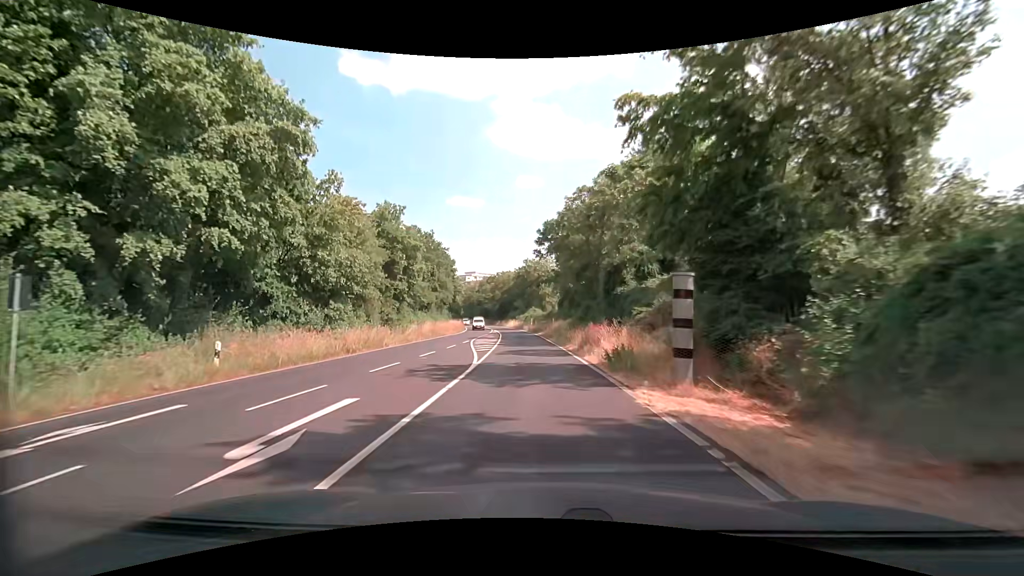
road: primary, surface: asphalt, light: Day
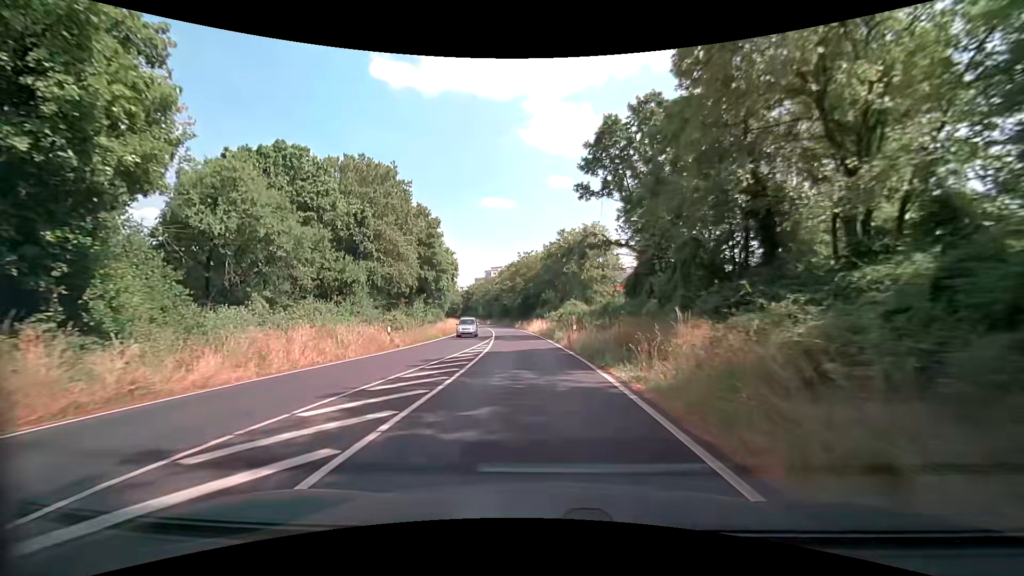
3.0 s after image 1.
(-1.3, +39.0) m; -5°
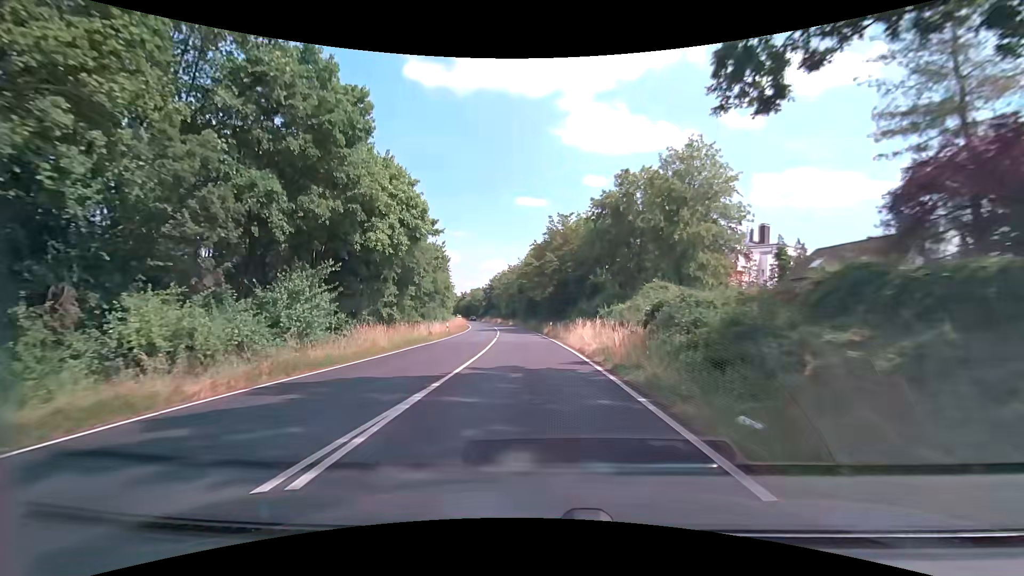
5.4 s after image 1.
(-0.6, +31.5) m; -3°
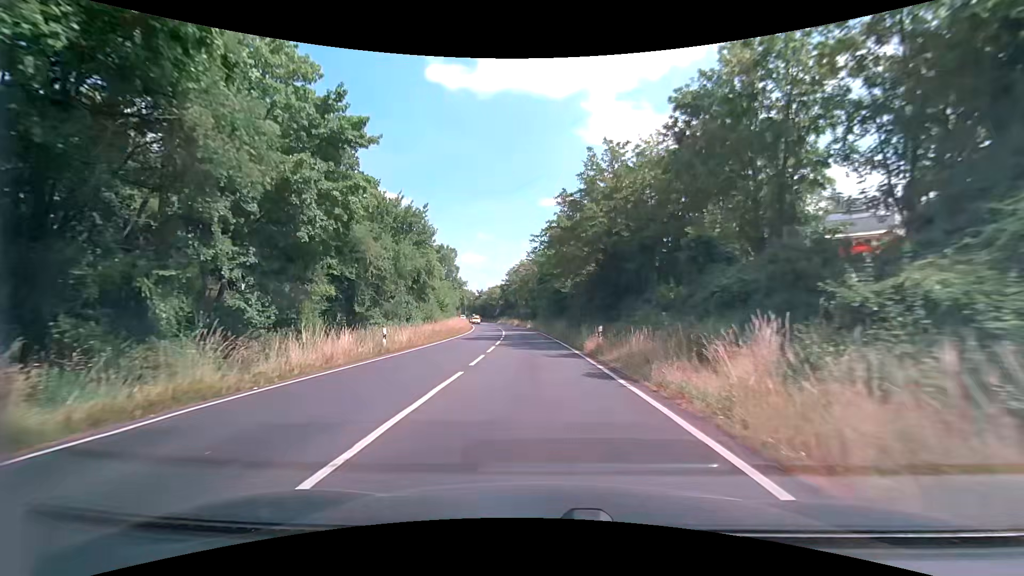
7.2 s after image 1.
(-0.6, +23.4) m; -3°
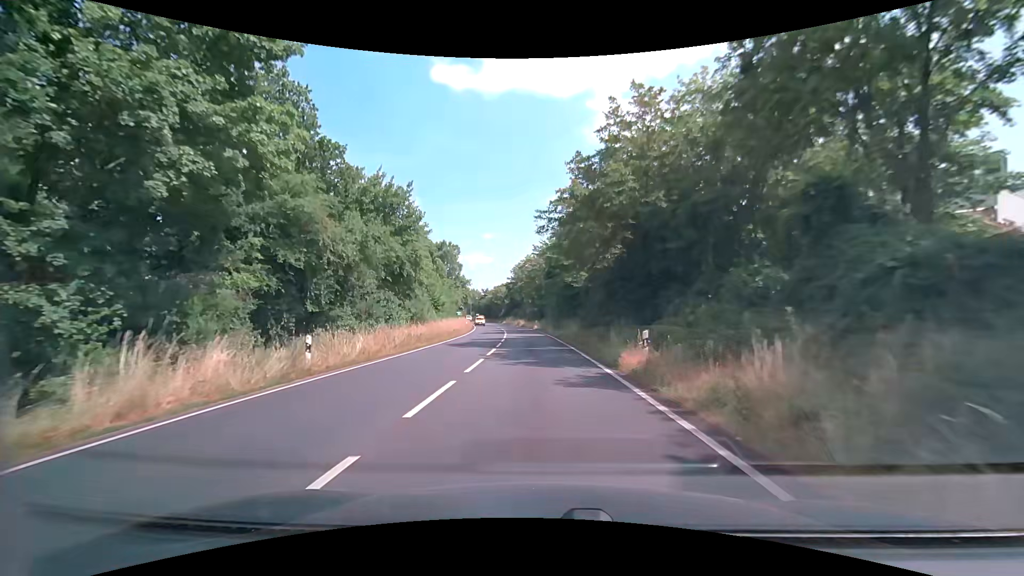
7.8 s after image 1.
(-0.1, +7.8) m; -1°
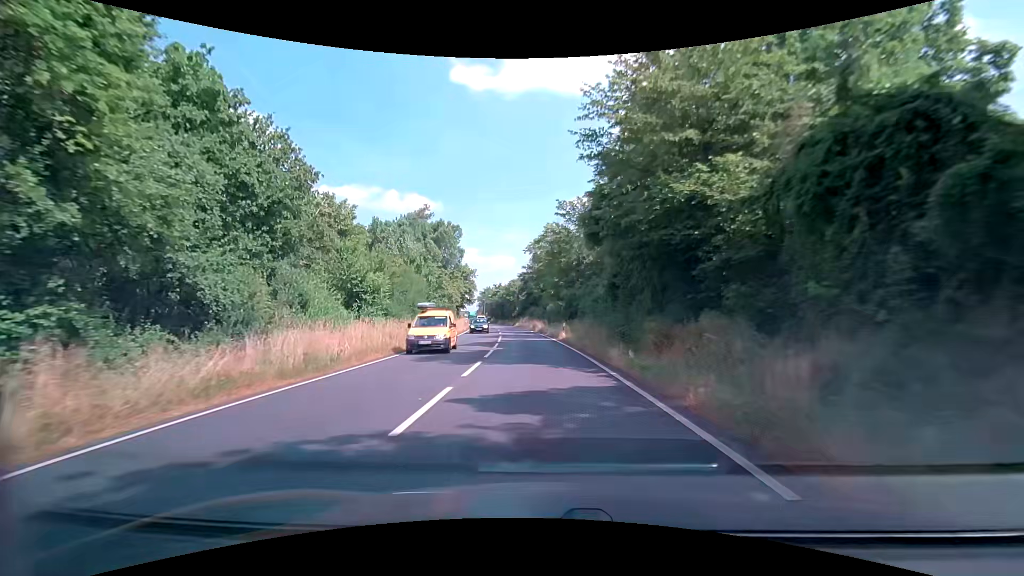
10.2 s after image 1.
(-0.8, +31.2) m; -3°
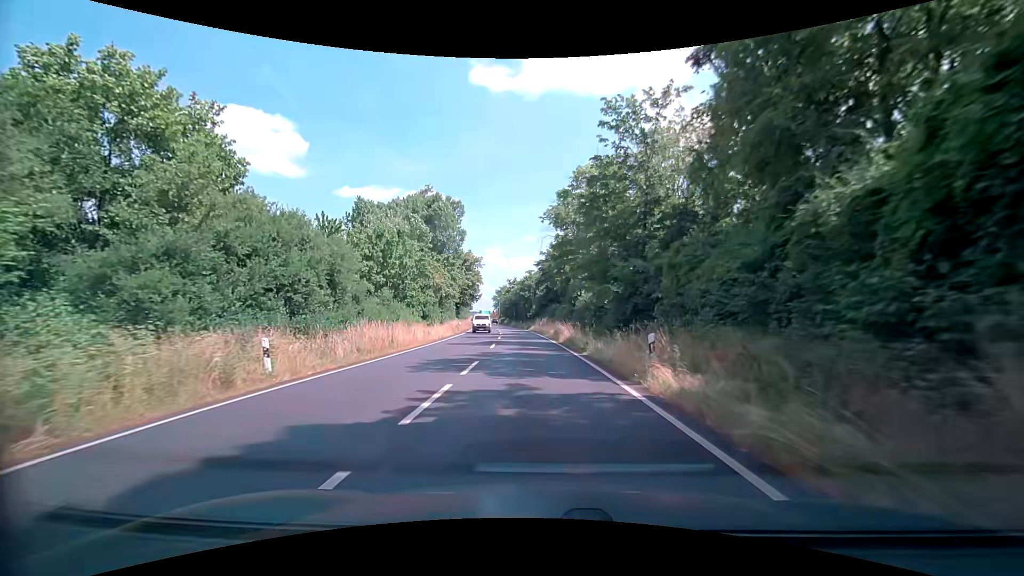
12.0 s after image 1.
(-0.2, +23.5) m; -1°
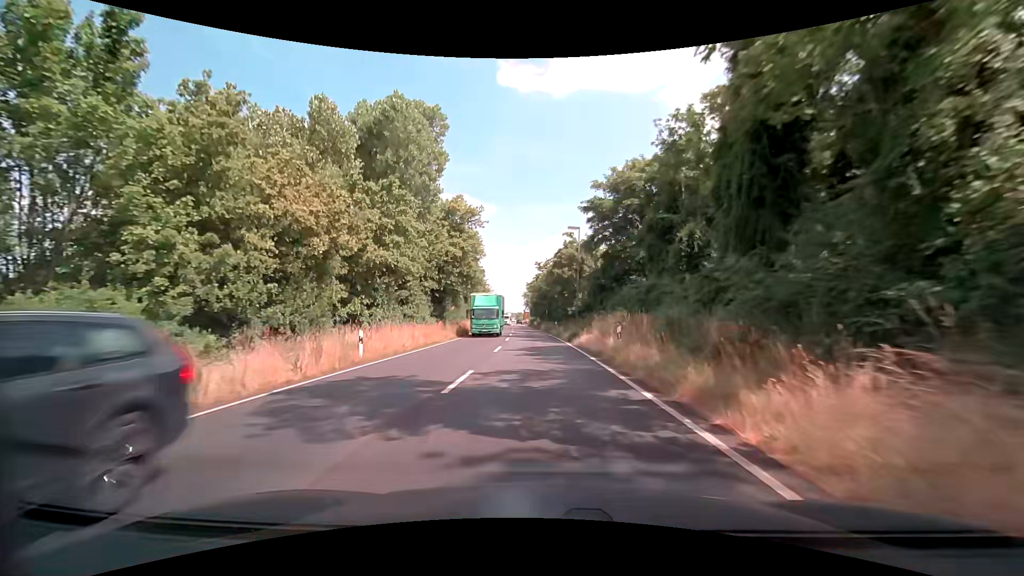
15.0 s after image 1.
(-1.8, +39.4) m; -5°
(0, +10) (0, +20) (-1, +30) (-1, +40) (-1, +50) (-2, +60) (-2, +70) (-3, +80) (-3, +90) (-4, +100) m
